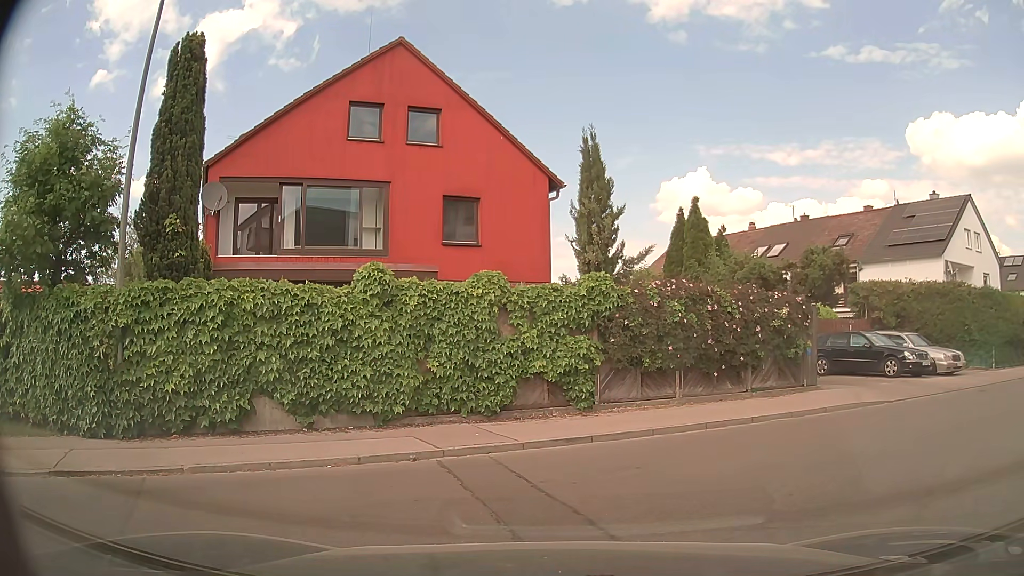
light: Day
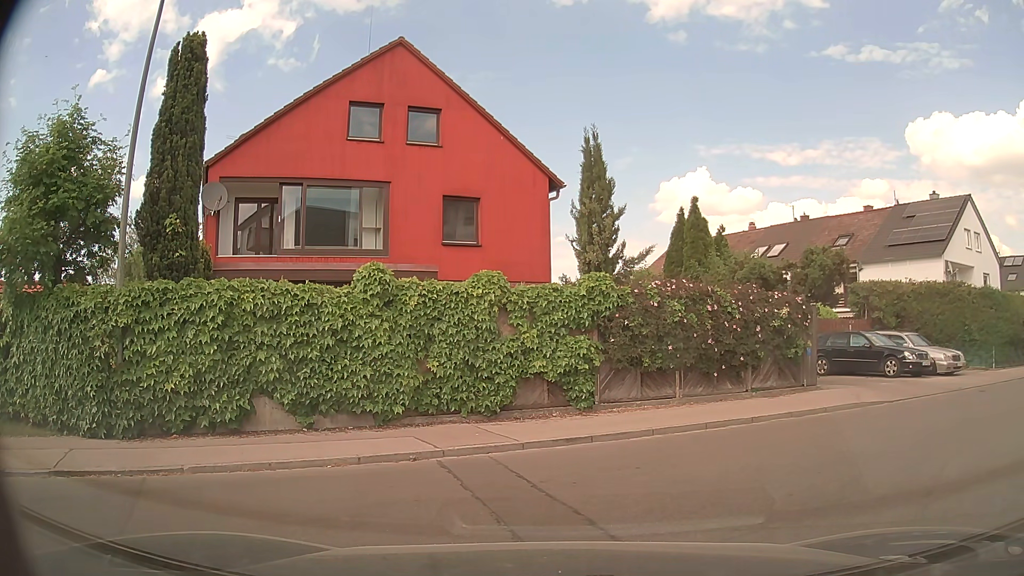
(0.0, 0.0) m; 0°
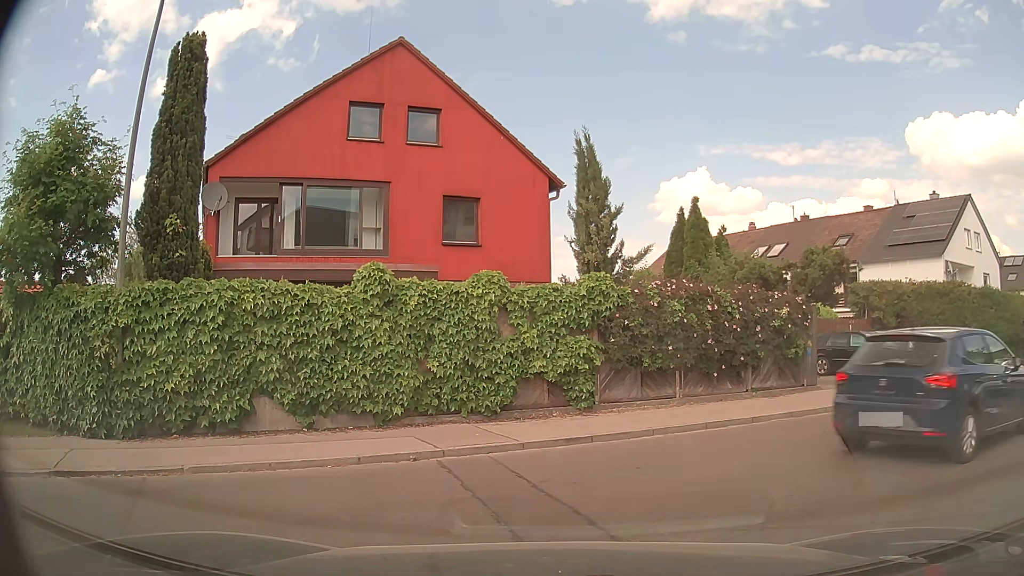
(0.0, 0.0) m; 0°
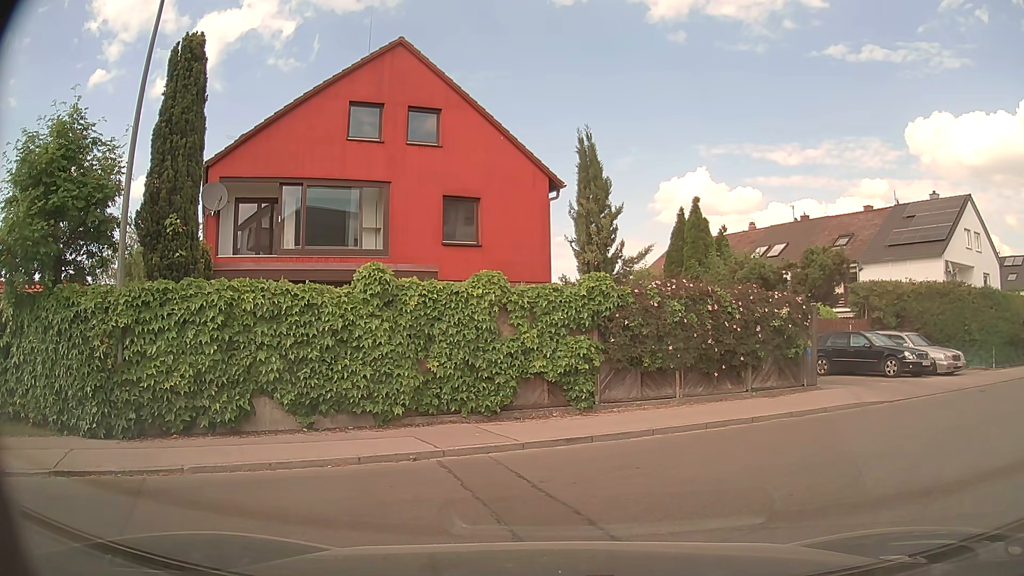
(0.0, 0.0) m; 0°
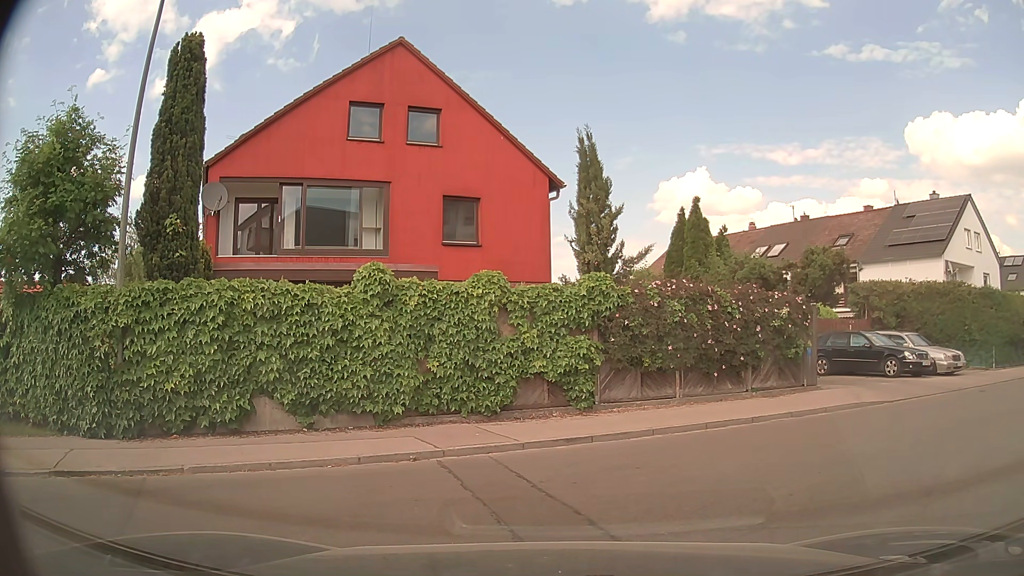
(0.0, 0.0) m; 0°
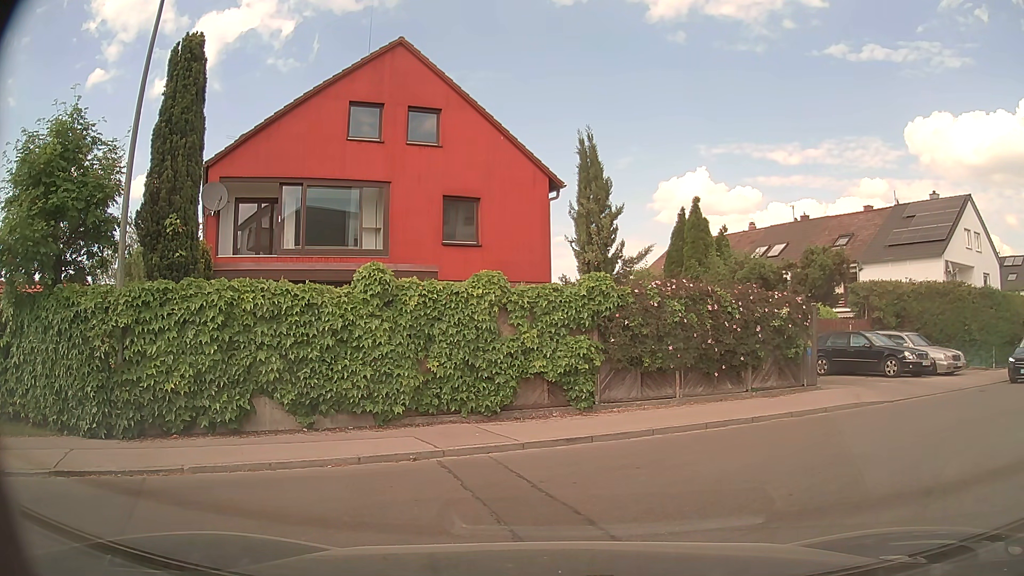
(0.0, 0.0) m; 0°
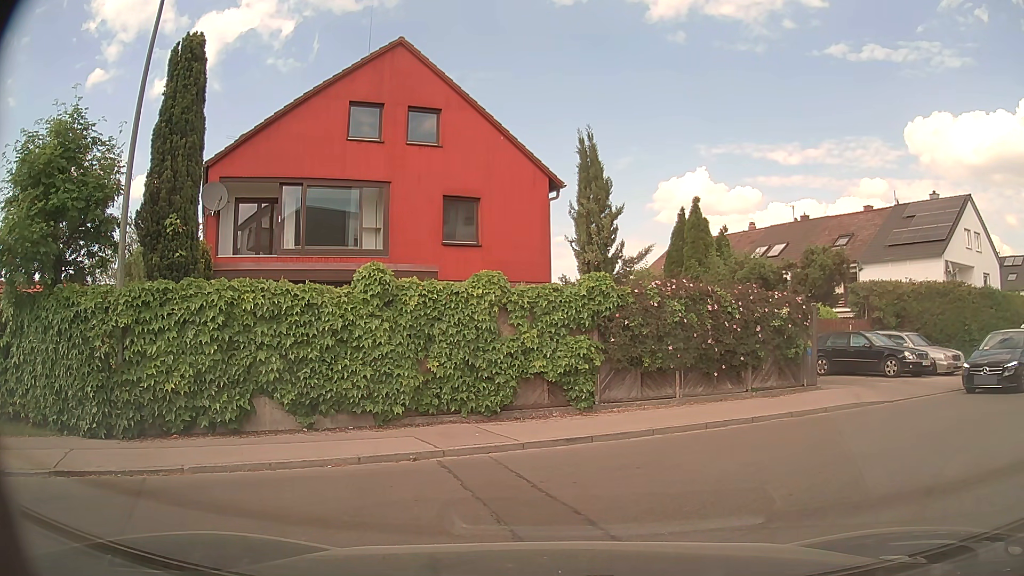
(0.0, 0.0) m; 0°
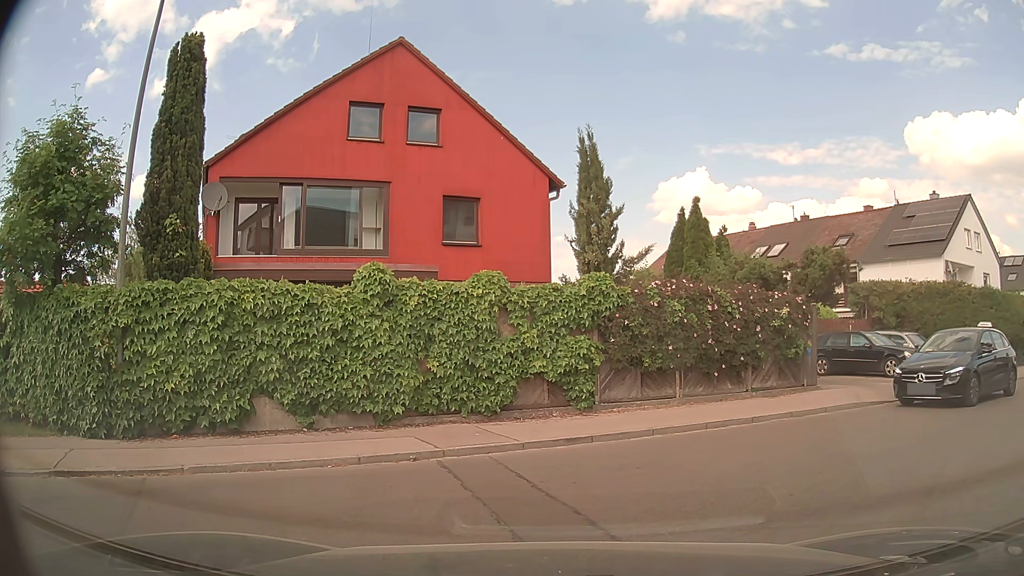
(0.0, 0.0) m; 0°
